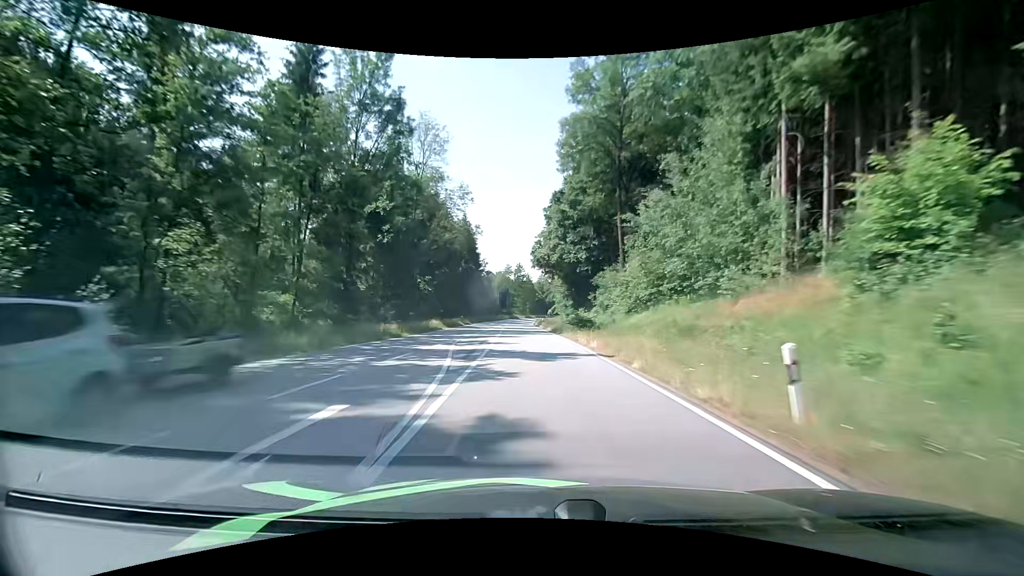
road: secondary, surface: asphalt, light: Day
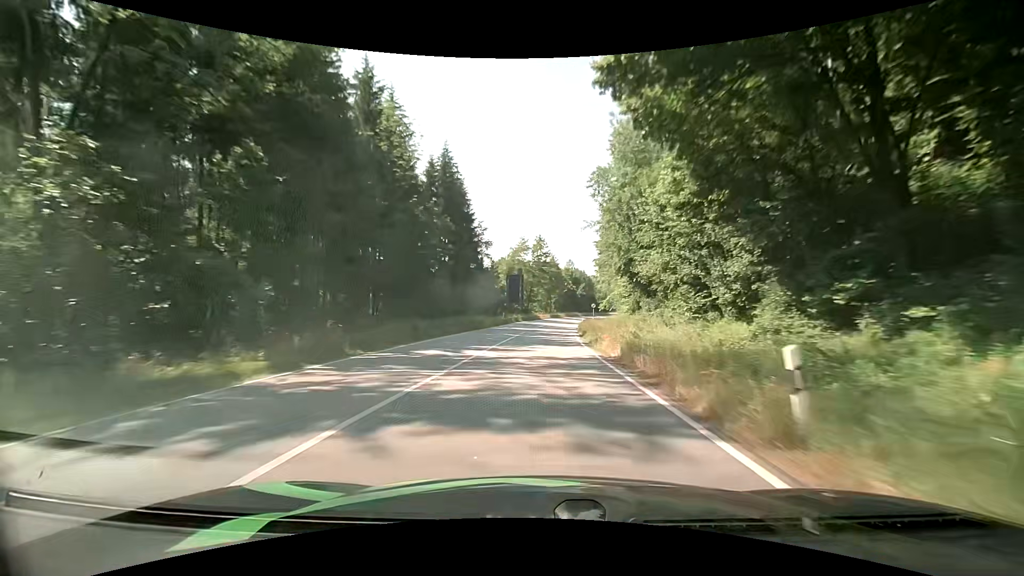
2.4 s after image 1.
(-2.1, +51.5) m; -3°
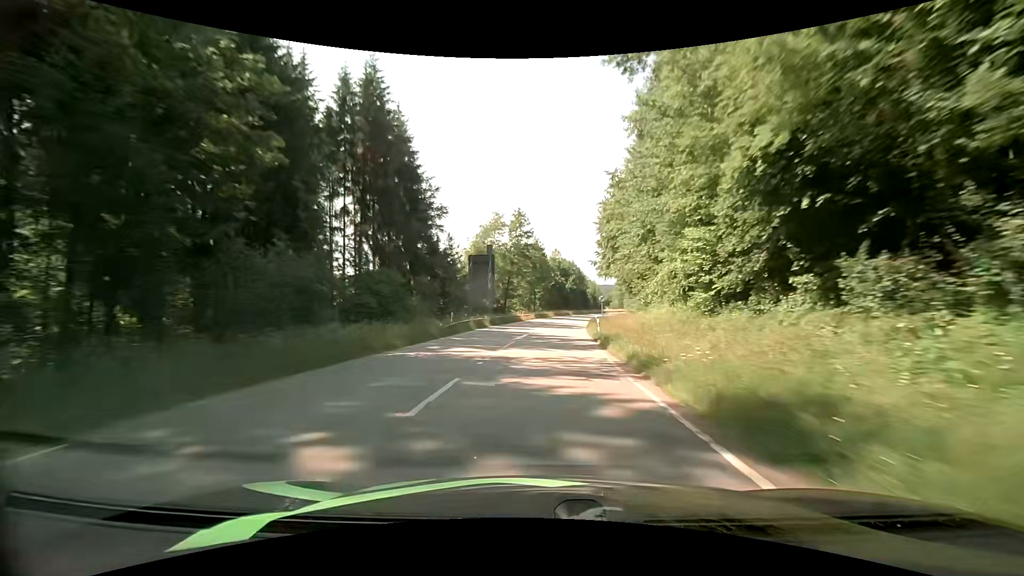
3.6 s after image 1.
(+0.5, +25.5) m; +2°
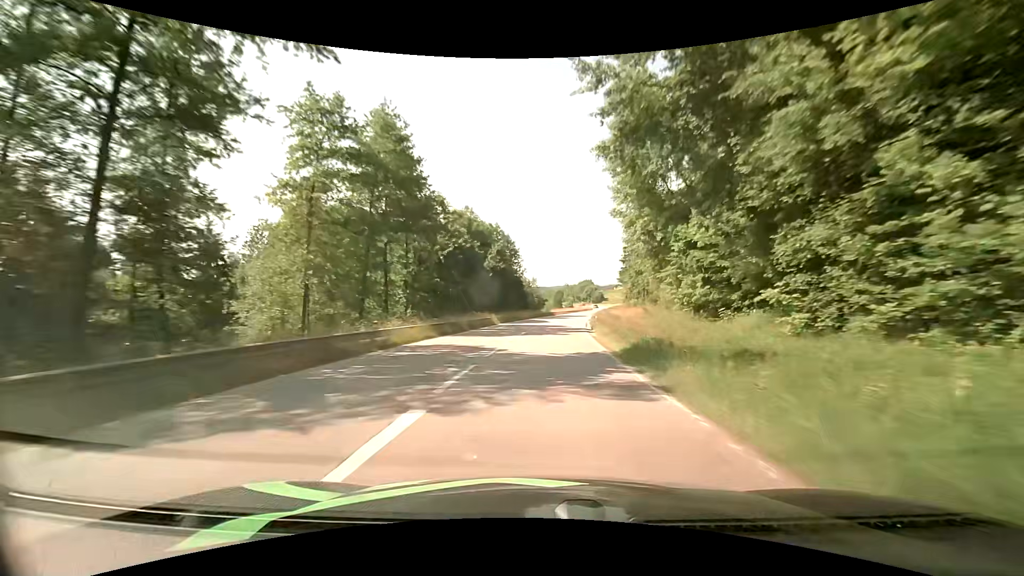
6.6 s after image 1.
(+4.4, +63.4) m; +8°
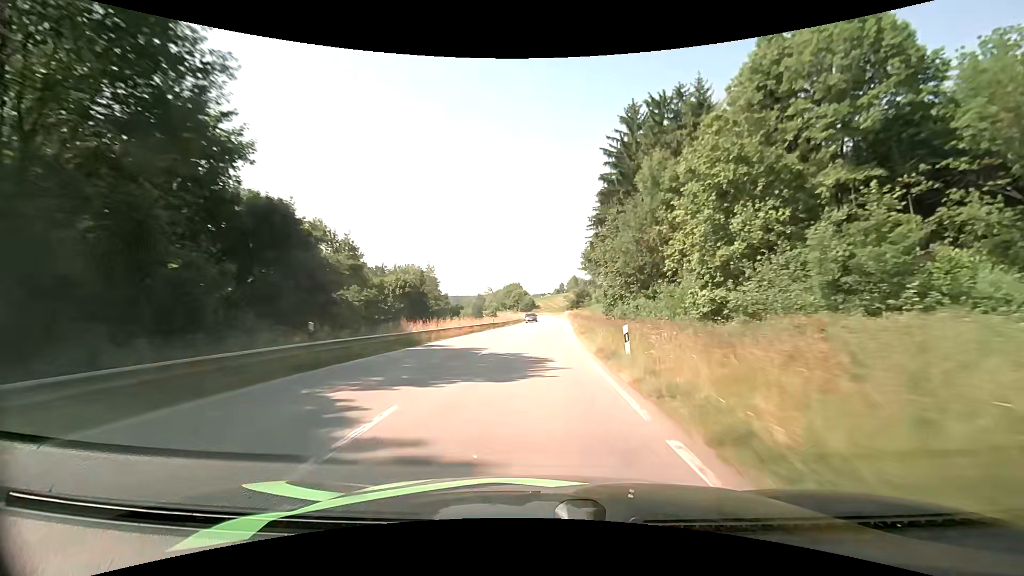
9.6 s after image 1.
(+4.6, +63.1) m; +8°
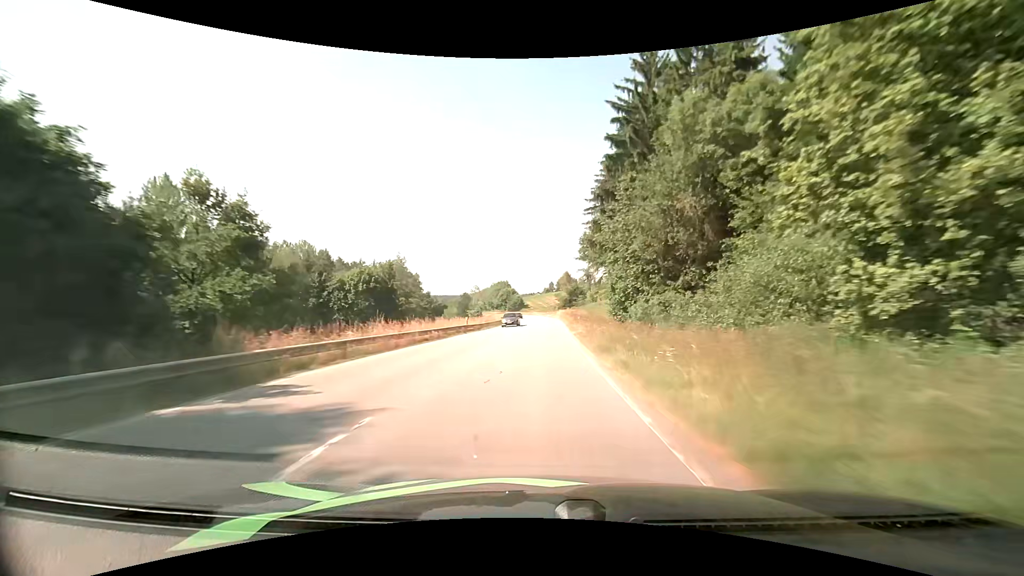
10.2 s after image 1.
(+0.1, +12.9) m; +1°
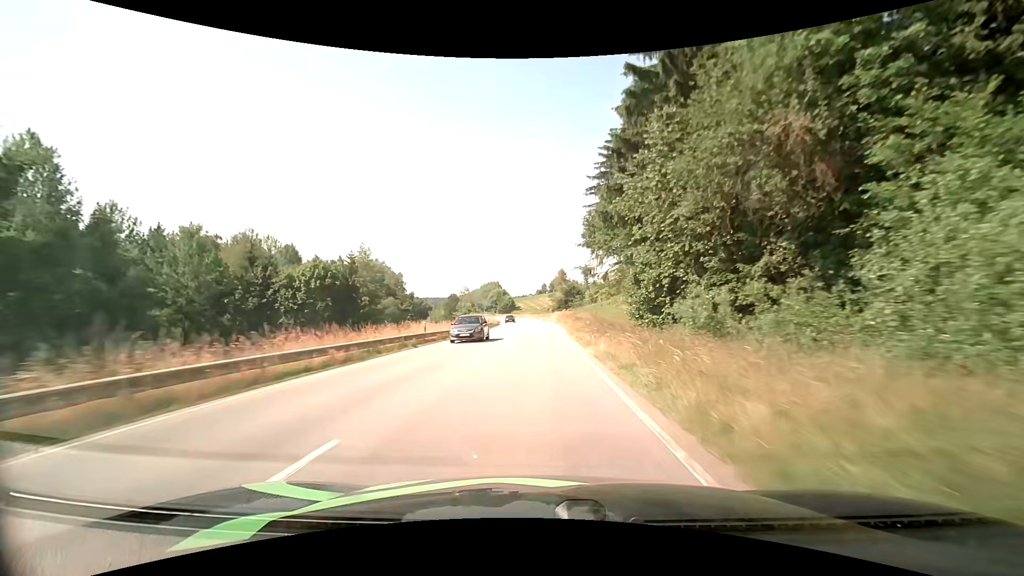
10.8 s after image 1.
(+0.1, +13.0) m; 0°
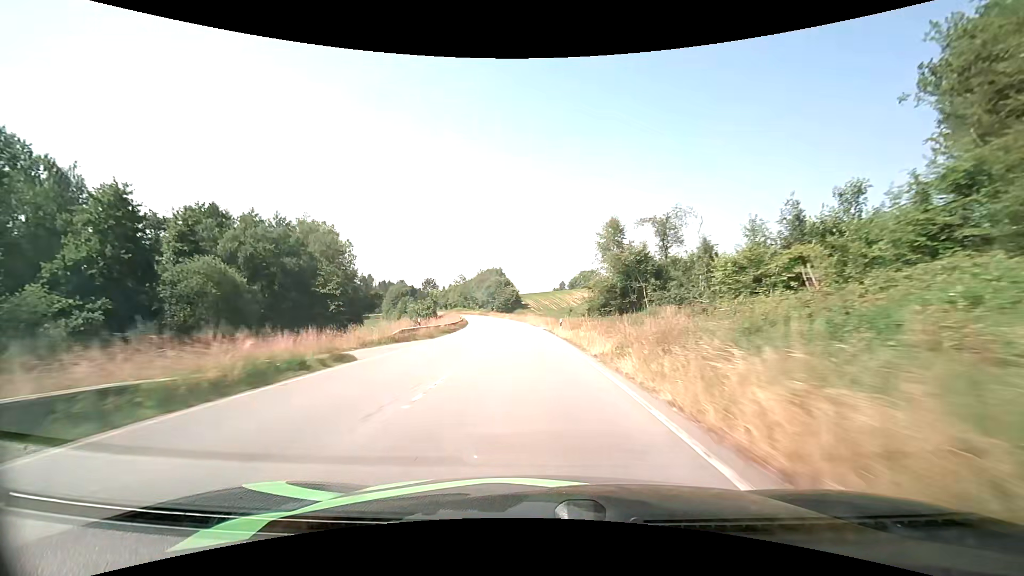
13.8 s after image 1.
(+0.6, +65.3) m; -1°
(0, +10) (0, +20) (-1, +30) (-1, +40) (-2, +50) (-3, +60) (-4, +70) (-6, +80) (-7, +90) (-9, +99) m
